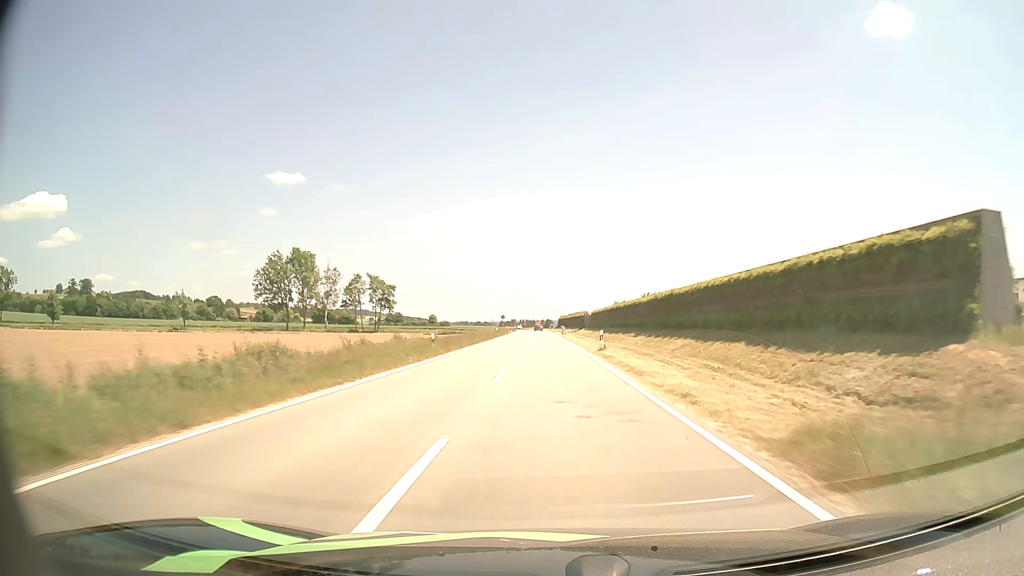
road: tertiary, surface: asphalt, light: Day
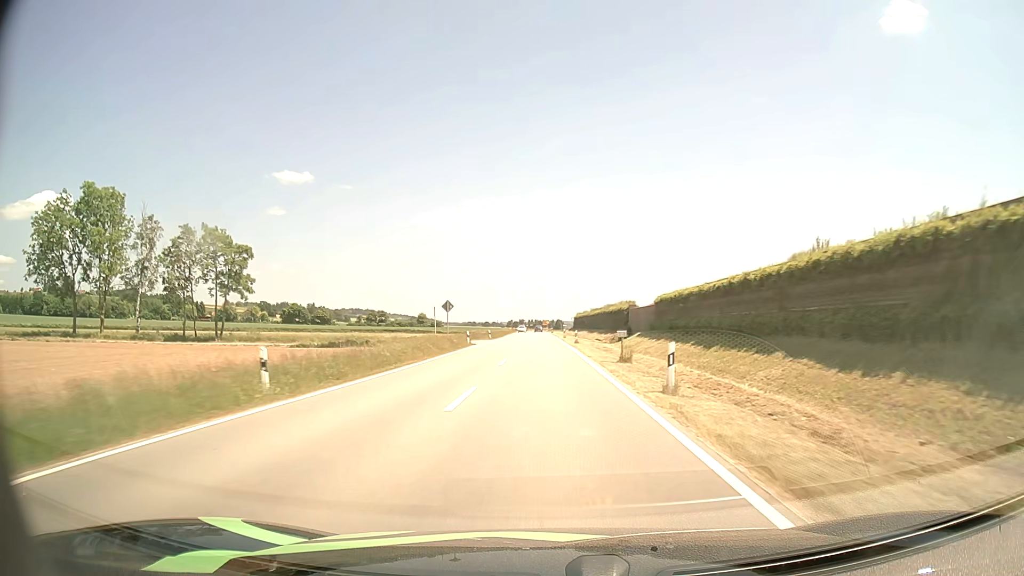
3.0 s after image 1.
(-0.1, +67.5) m; -1°
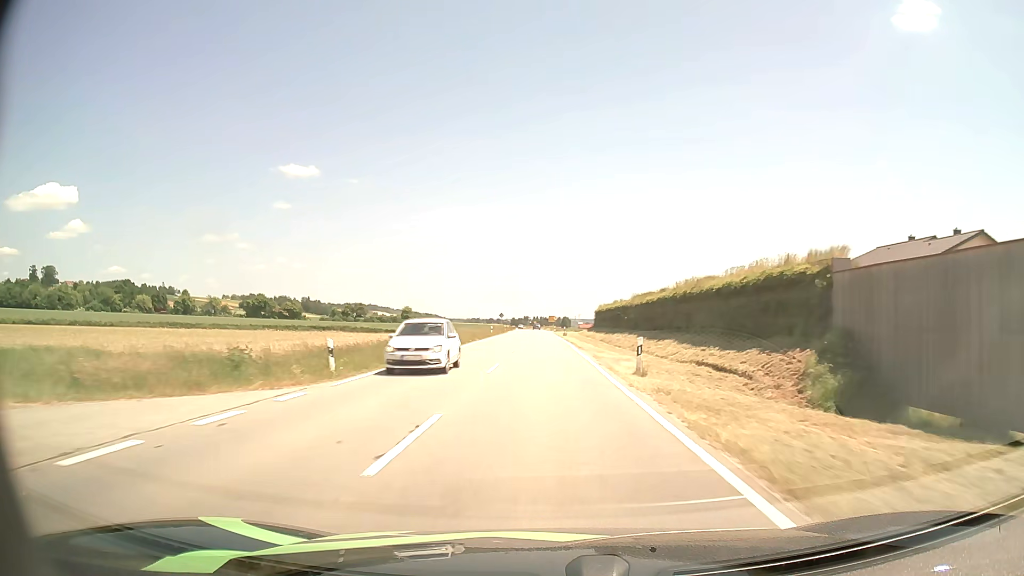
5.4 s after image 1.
(-0.5, +54.5) m; -1°
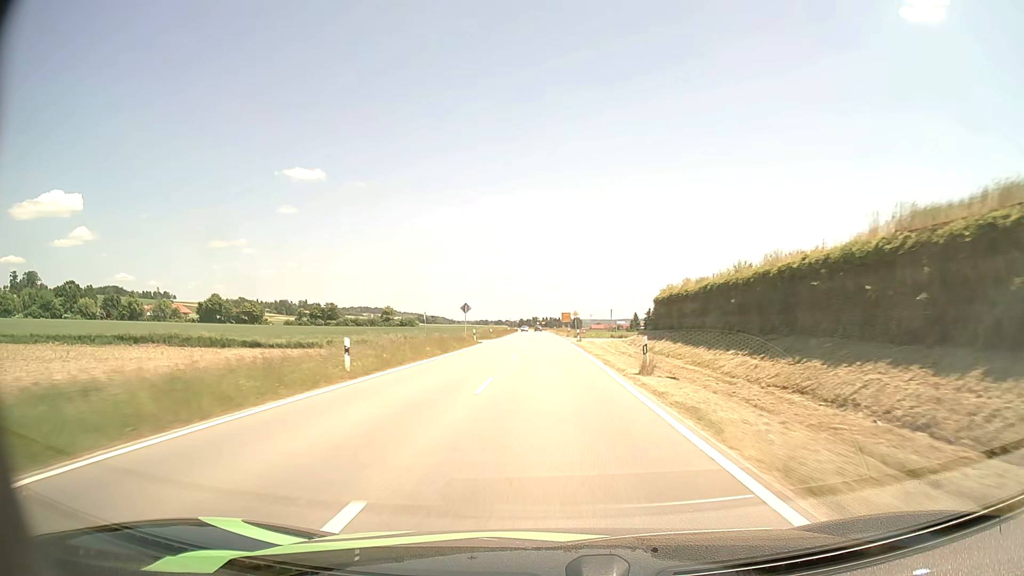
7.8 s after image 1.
(-0.4, +55.2) m; -1°
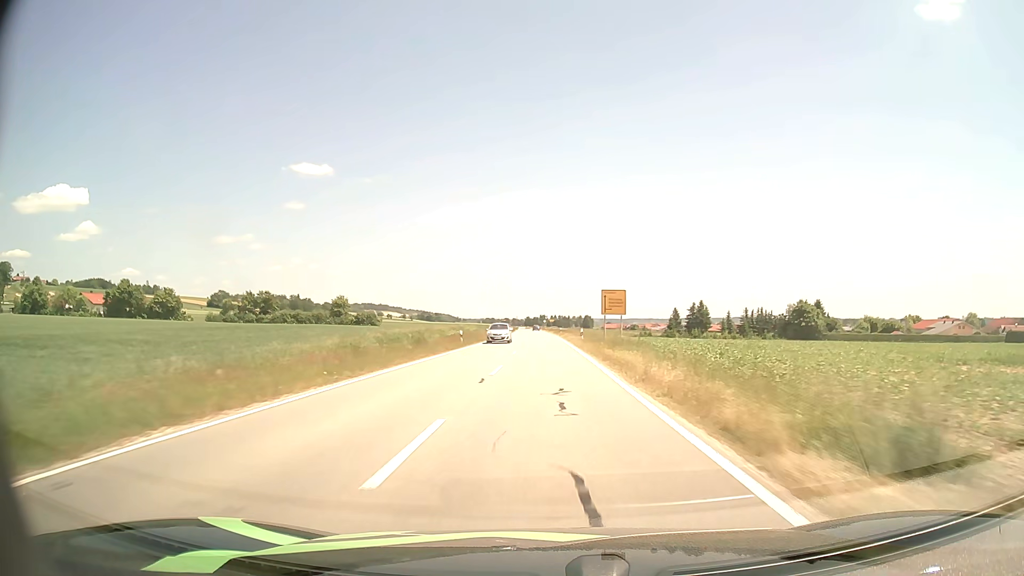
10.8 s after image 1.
(-0.4, +70.1) m; -1°
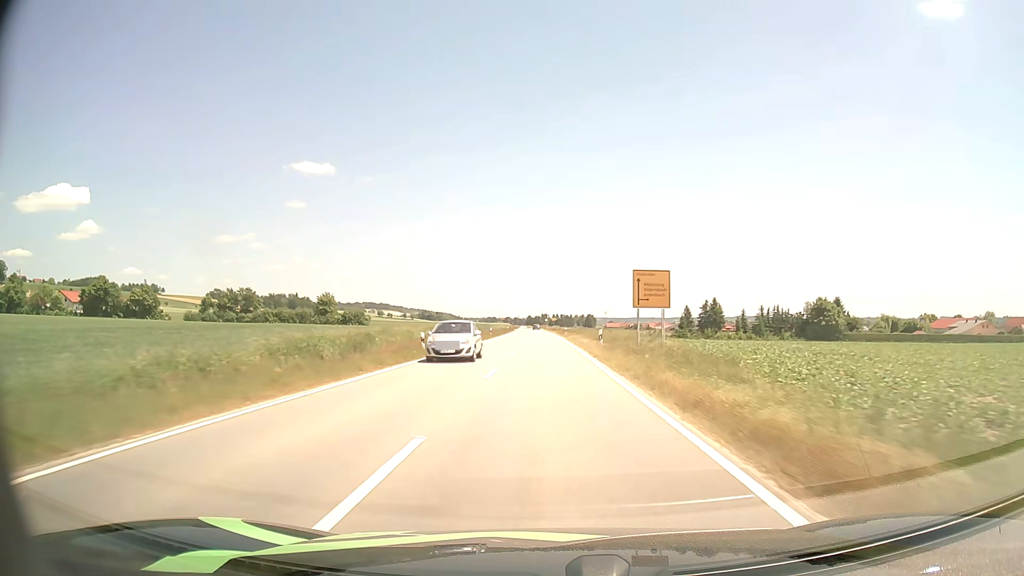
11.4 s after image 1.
(0.0, +14.2) m; 0°
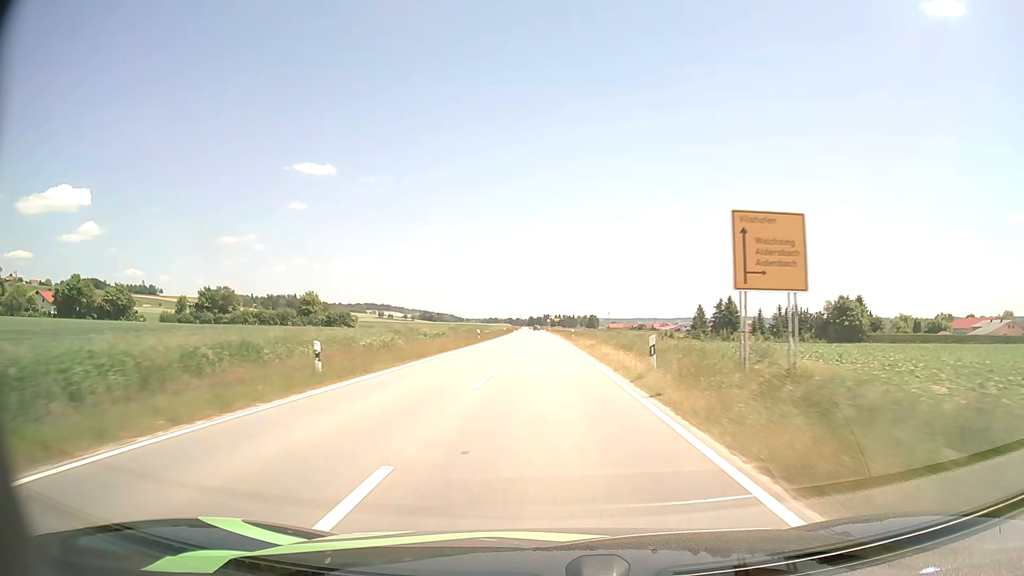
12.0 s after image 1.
(0.0, +14.2) m; 0°
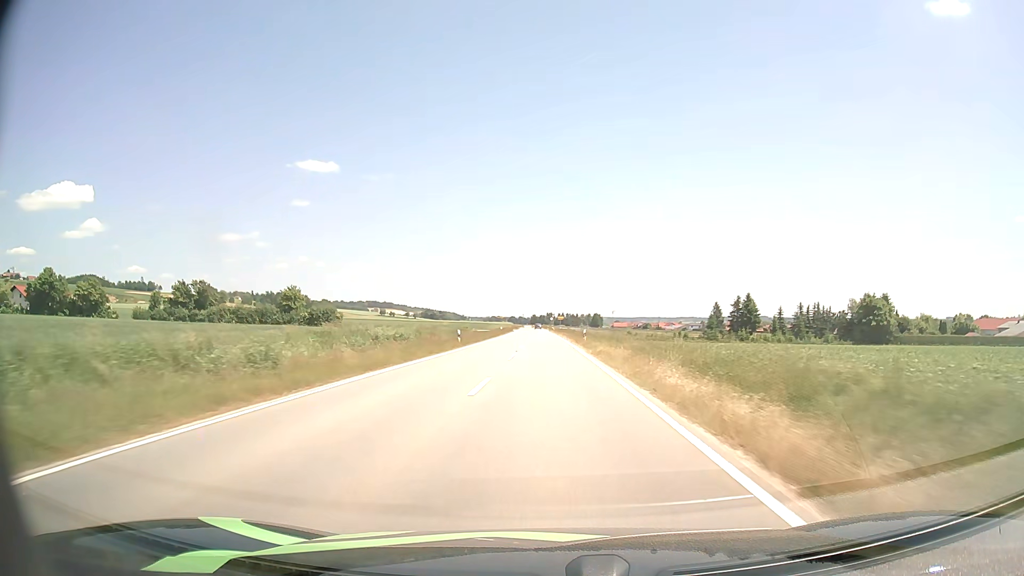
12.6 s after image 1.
(0.0, +14.2) m; 0°
(0, +10) (0, +20) (0, +30) (0, +40) (0, +50) (0, +60) (0, +70) (-1, +80) (-1, +90) (-1, +100) m
